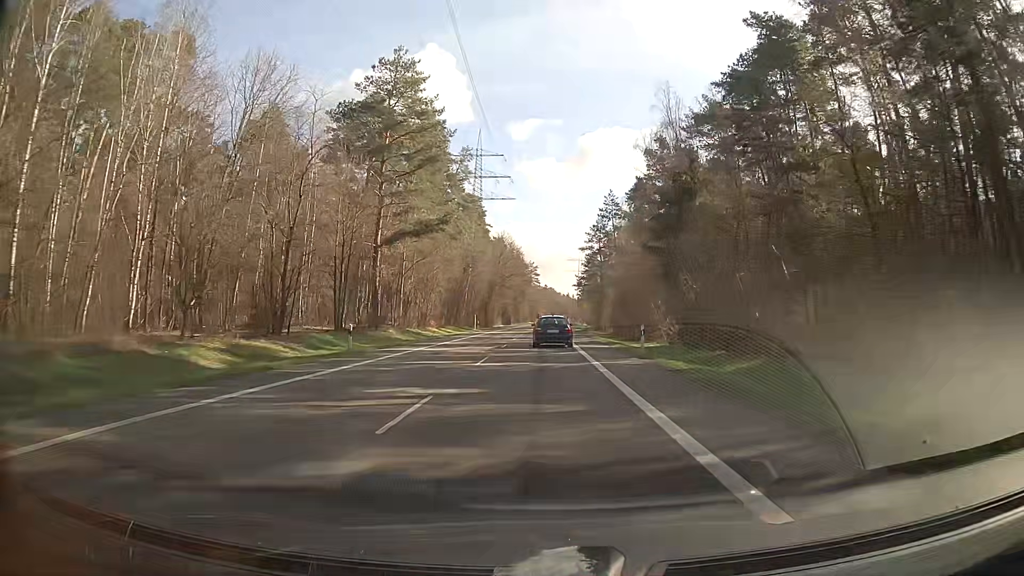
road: secondary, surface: asphalt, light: Day
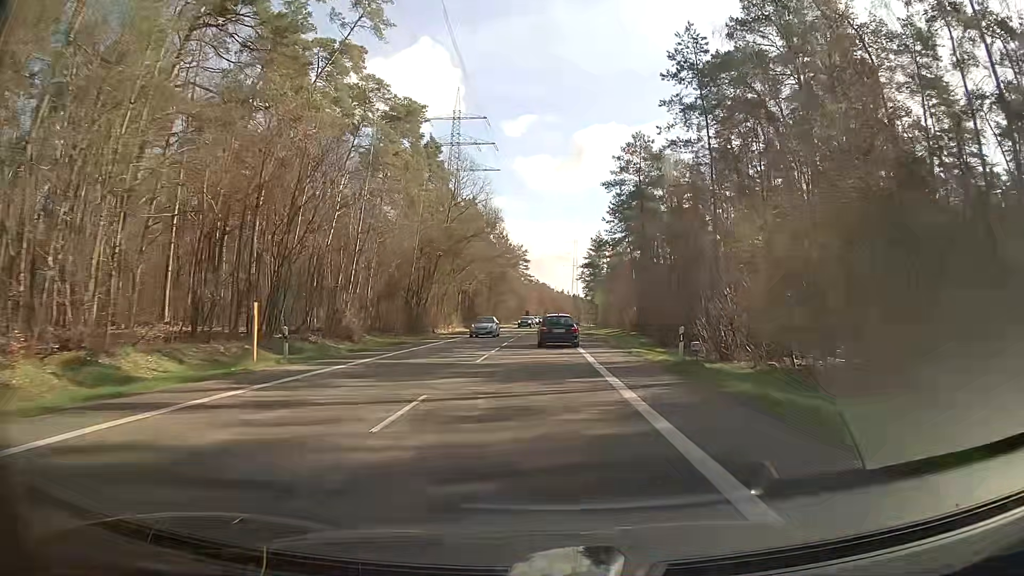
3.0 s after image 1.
(+0.5, +57.0) m; +1°
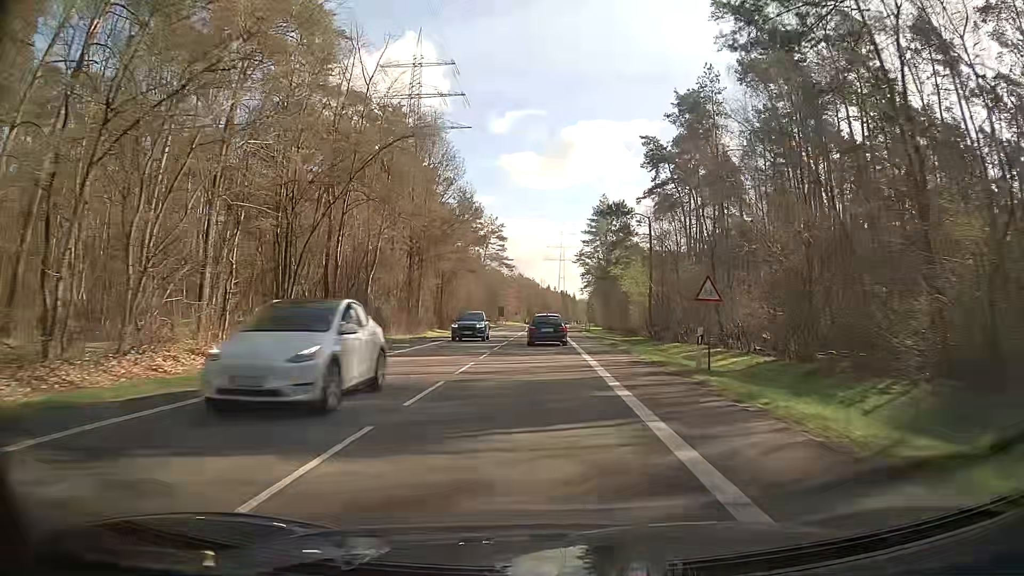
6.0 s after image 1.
(+0.6, +55.4) m; +2°
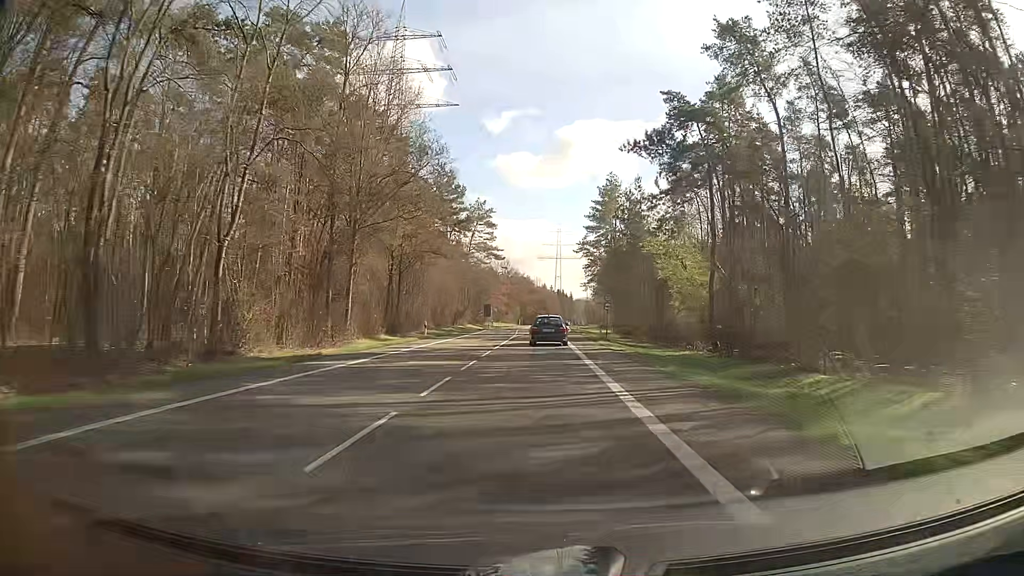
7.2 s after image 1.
(+0.1, +21.4) m; 0°
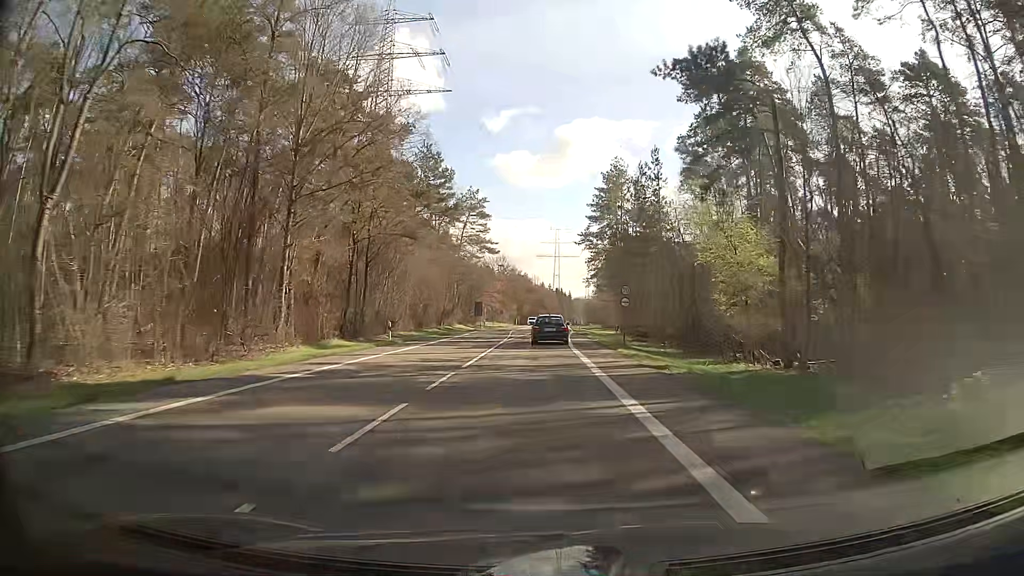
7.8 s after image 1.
(+0.1, +10.5) m; +1°
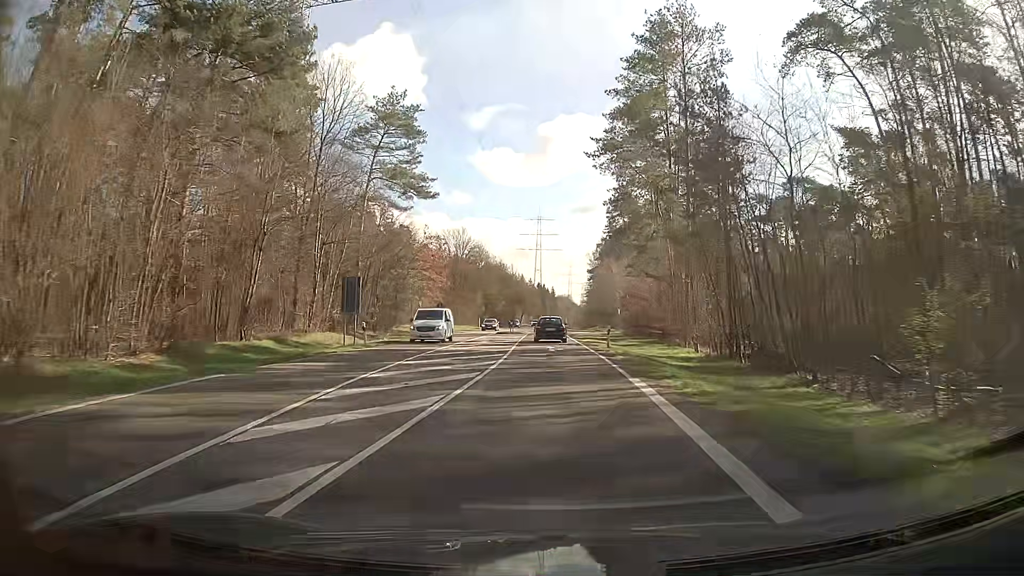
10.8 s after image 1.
(+0.3, +51.9) m; +1°
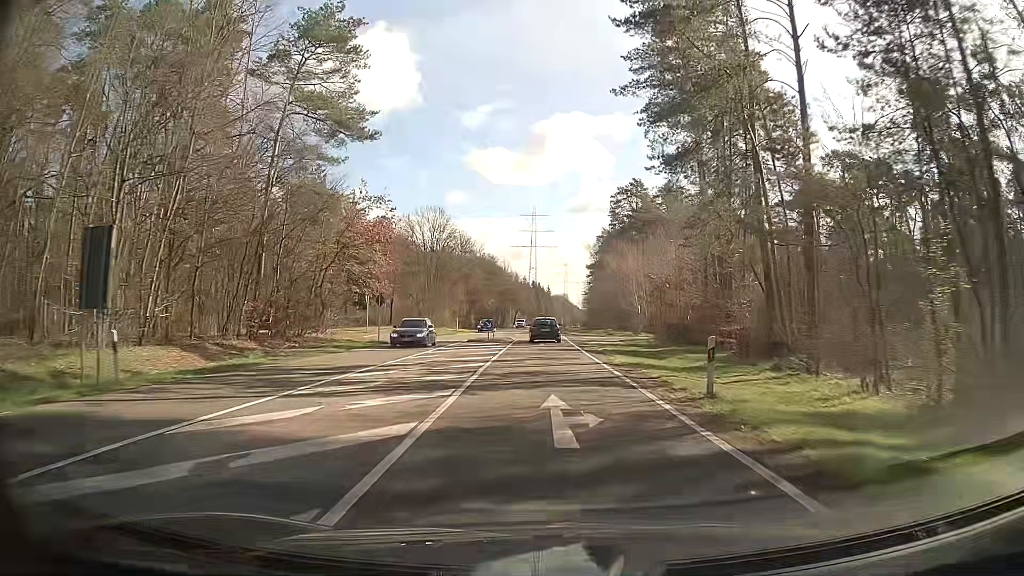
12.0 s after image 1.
(+0.1, +20.7) m; 0°
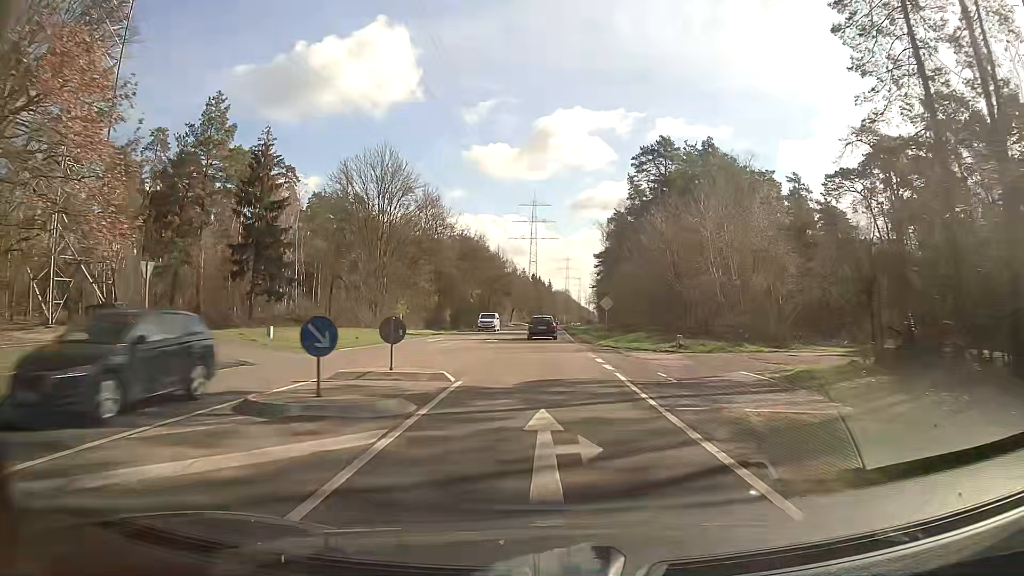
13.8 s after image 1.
(+0.1, +31.3) m; 0°
(0, +10) (0, +20) (0, +30) (0, +40) (0, +50) (0, +60) (0, +70) (0, +80) (+1, +90) (+1, +100) m
